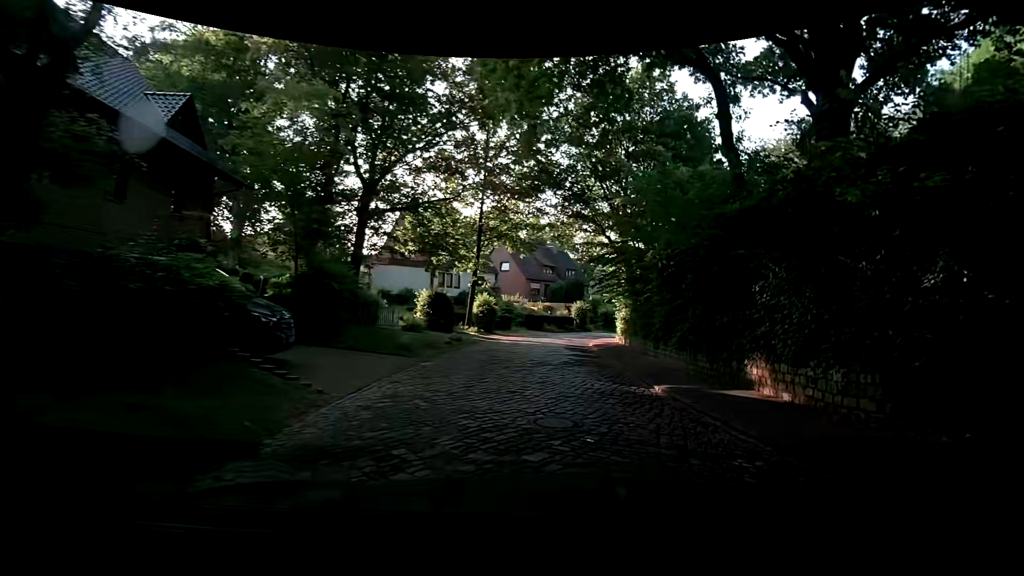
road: residential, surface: cobblestone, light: Day
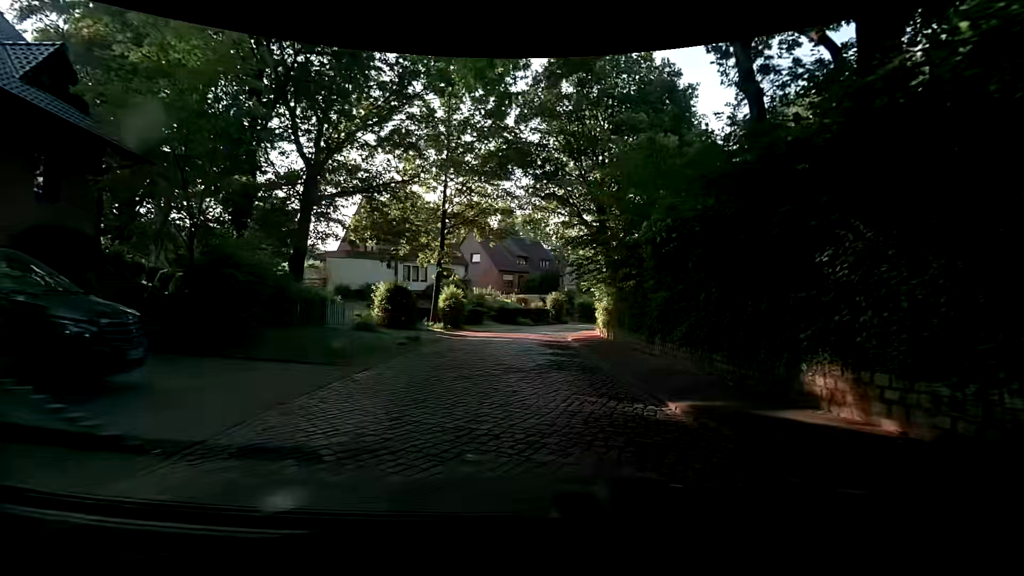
(+0.2, +3.1) m; +4°
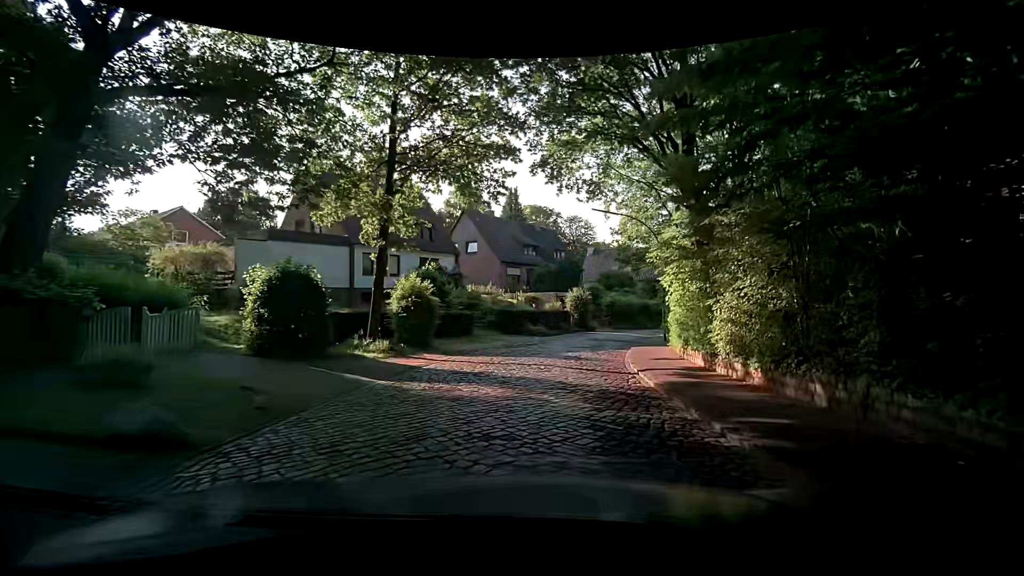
(-0.2, +13.8) m; -2°
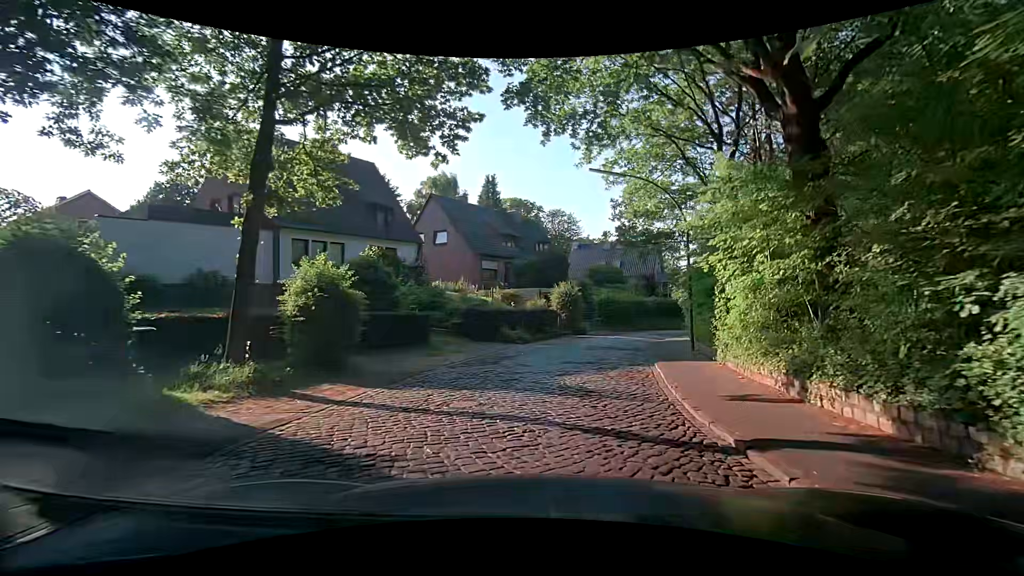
(+0.2, +6.8) m; +4°
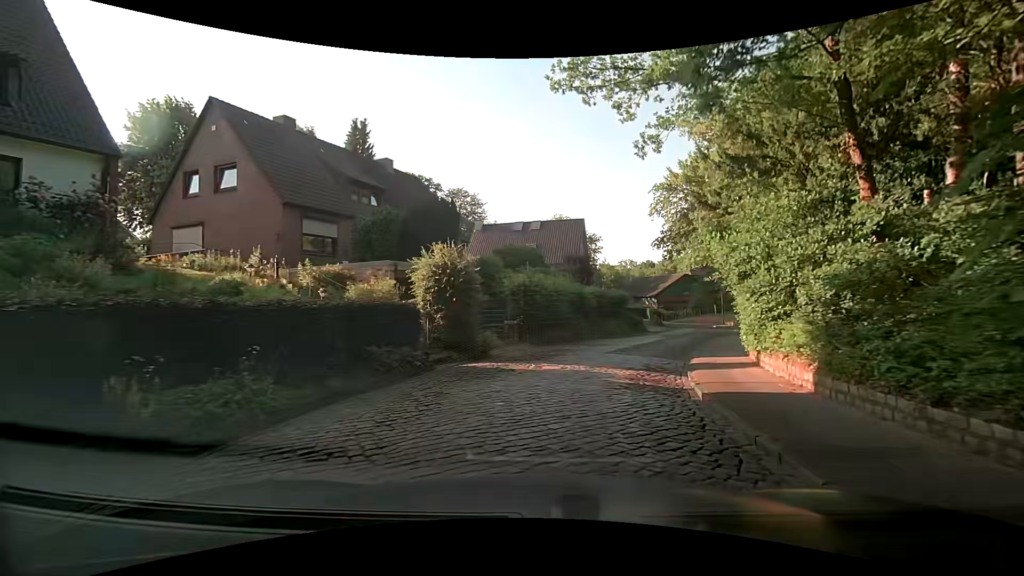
(+1.2, +17.4) m; +8°
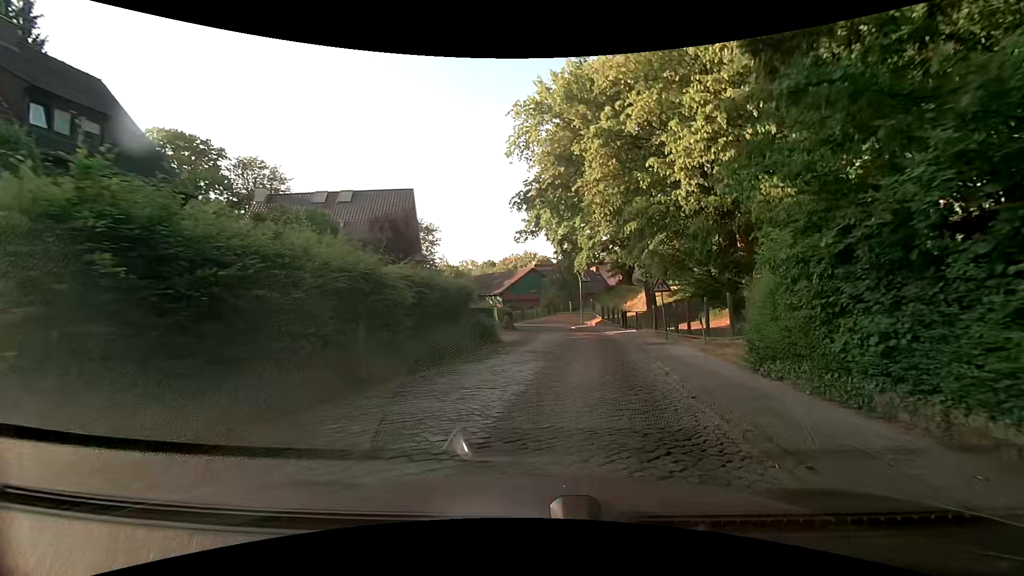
(+2.0, +14.1) m; +19°
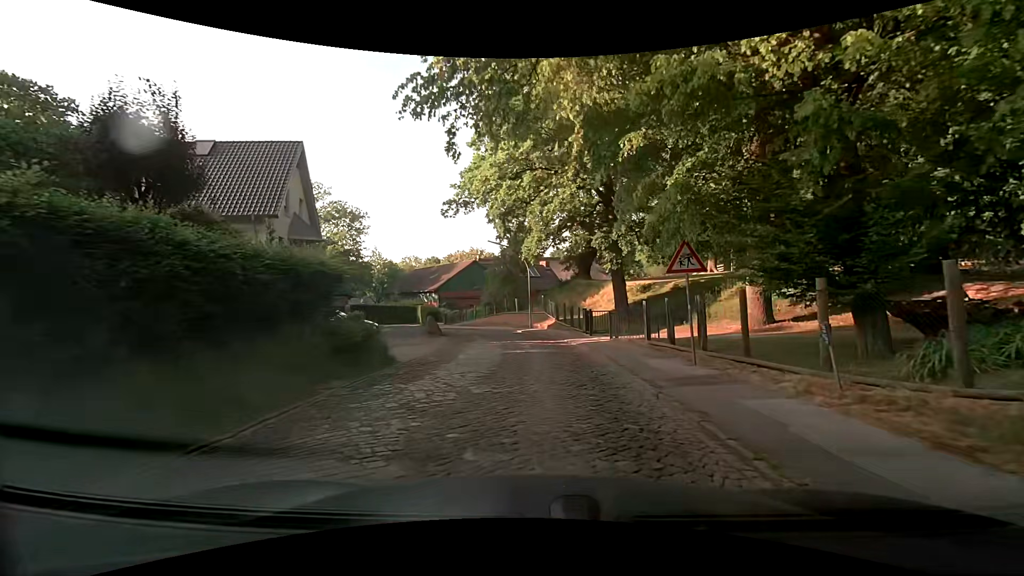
(+0.8, +10.3) m; +6°
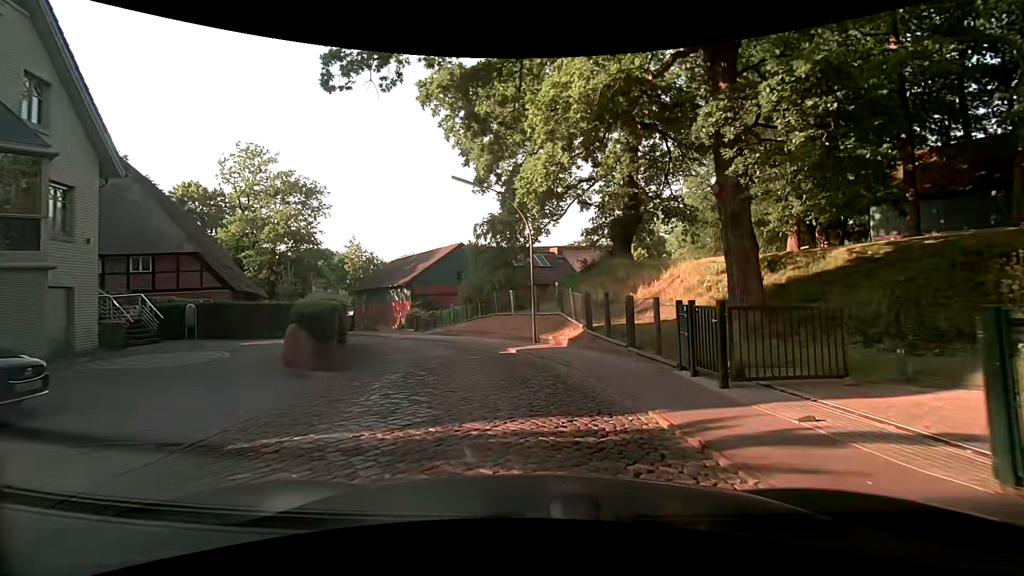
(+0.4, +17.3) m; -1°
